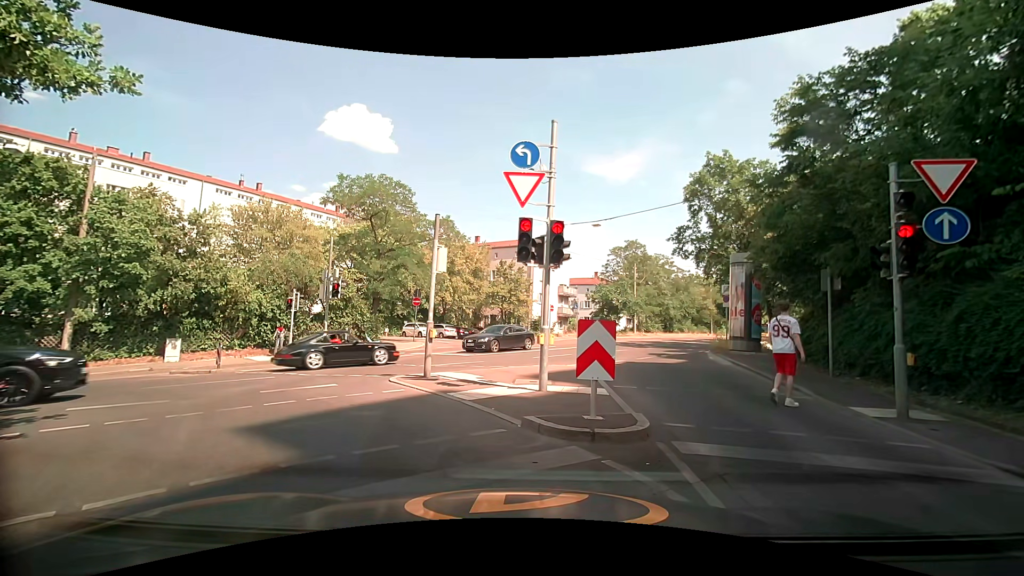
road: secondary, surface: asphalt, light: Day
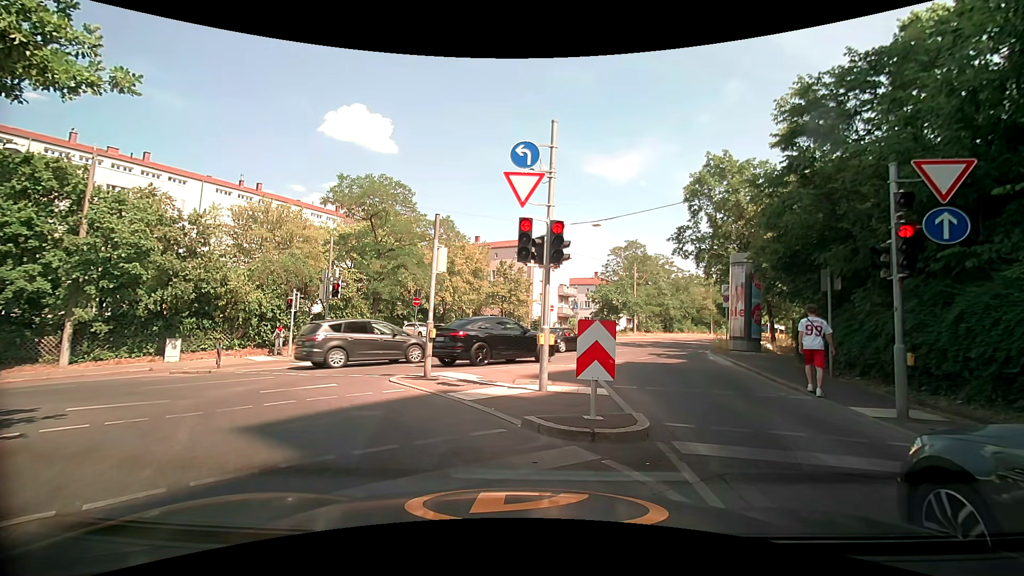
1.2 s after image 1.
(0.0, 0.0) m; 0°
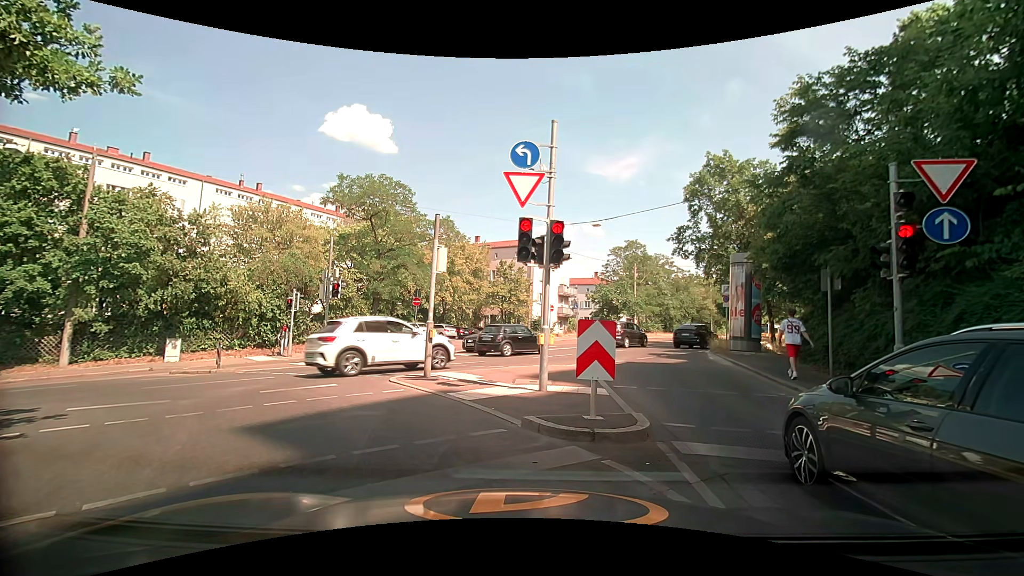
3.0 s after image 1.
(0.0, 0.0) m; 0°
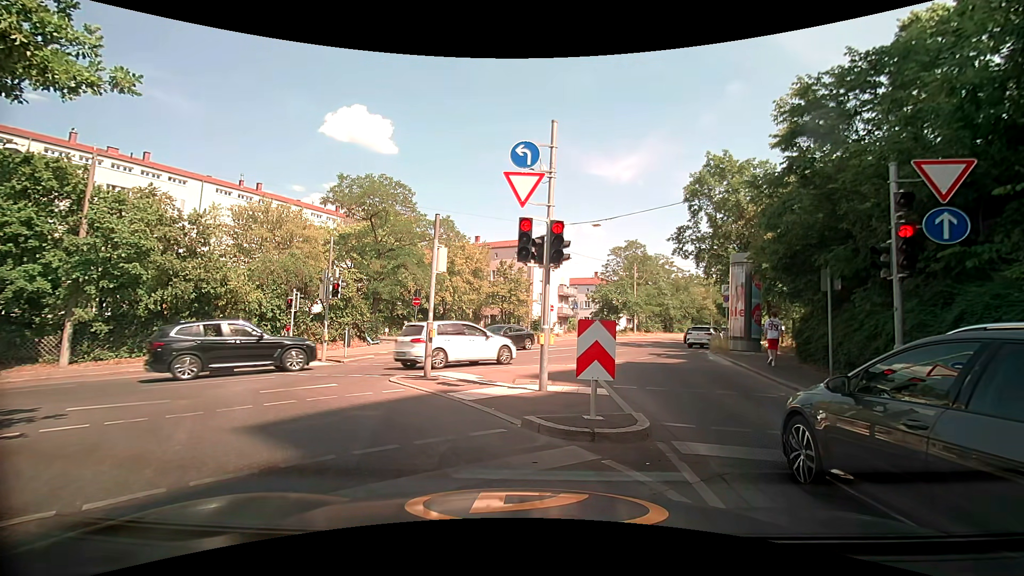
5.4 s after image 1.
(0.0, 0.0) m; 0°
